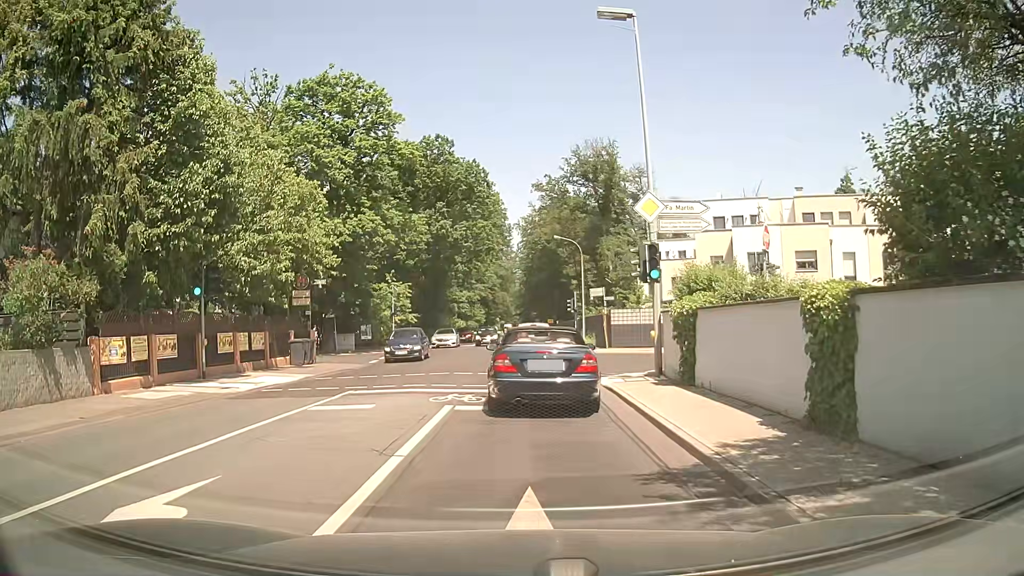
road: secondary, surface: asphalt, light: Day
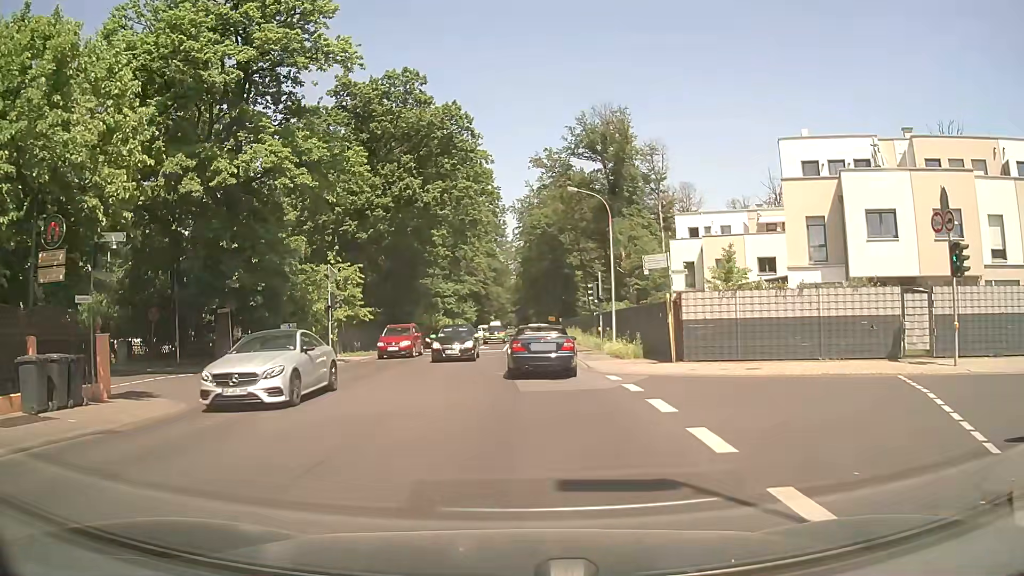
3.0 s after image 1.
(0.0, +17.0) m; +1°
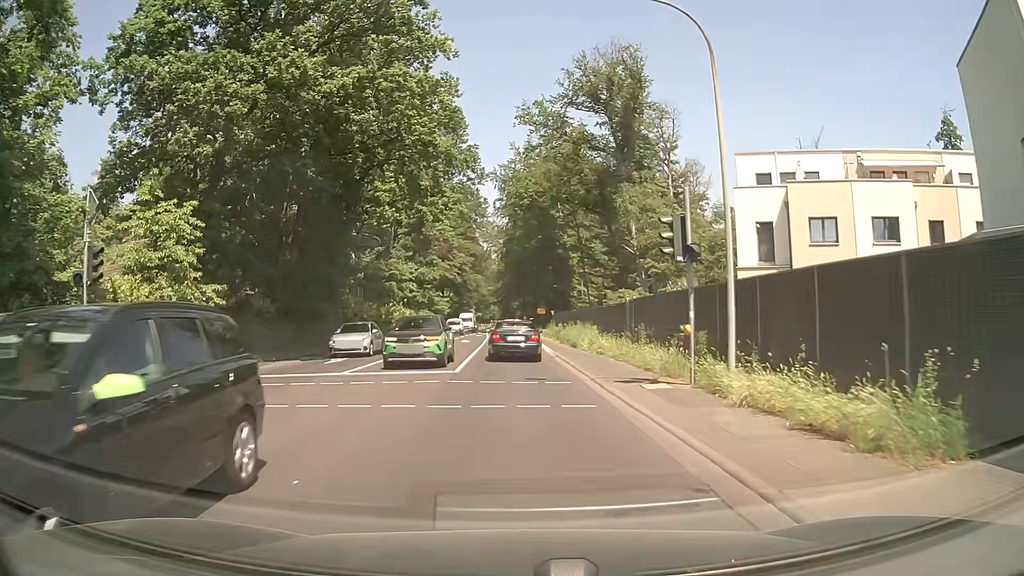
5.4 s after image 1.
(+0.3, +20.1) m; +1°
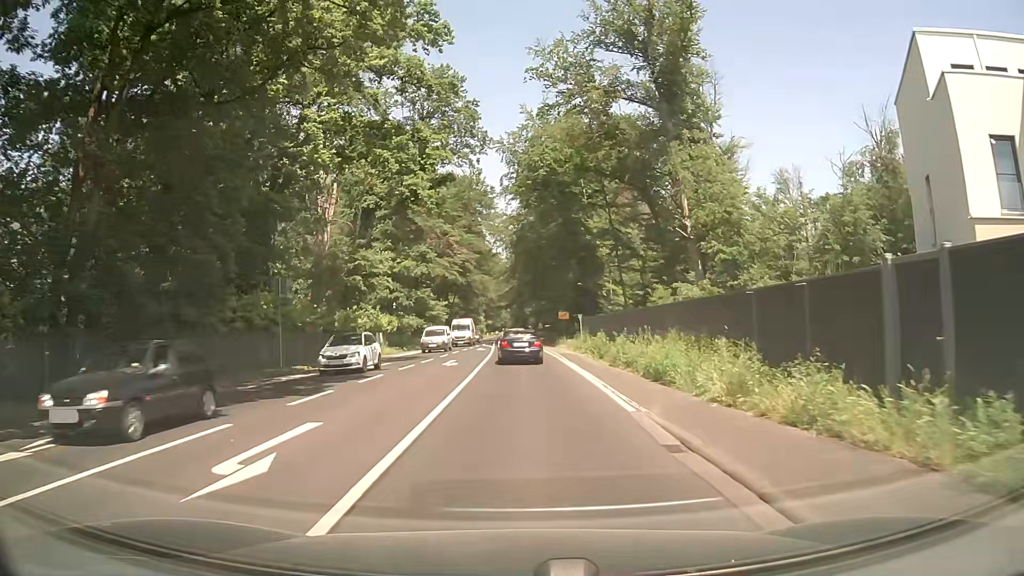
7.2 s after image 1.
(-0.2, +18.5) m; -1°
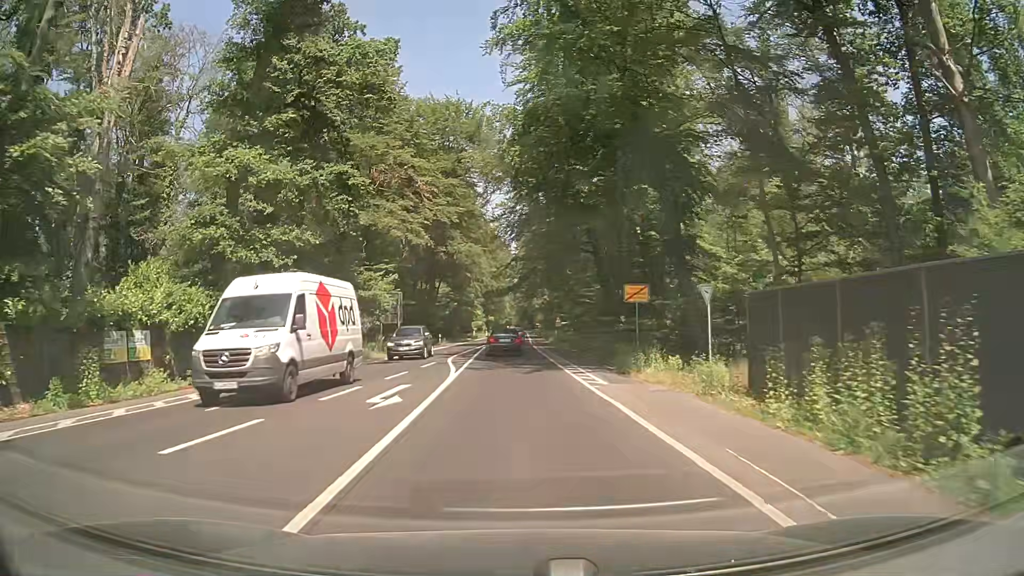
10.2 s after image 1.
(-0.2, +36.2) m; -1°
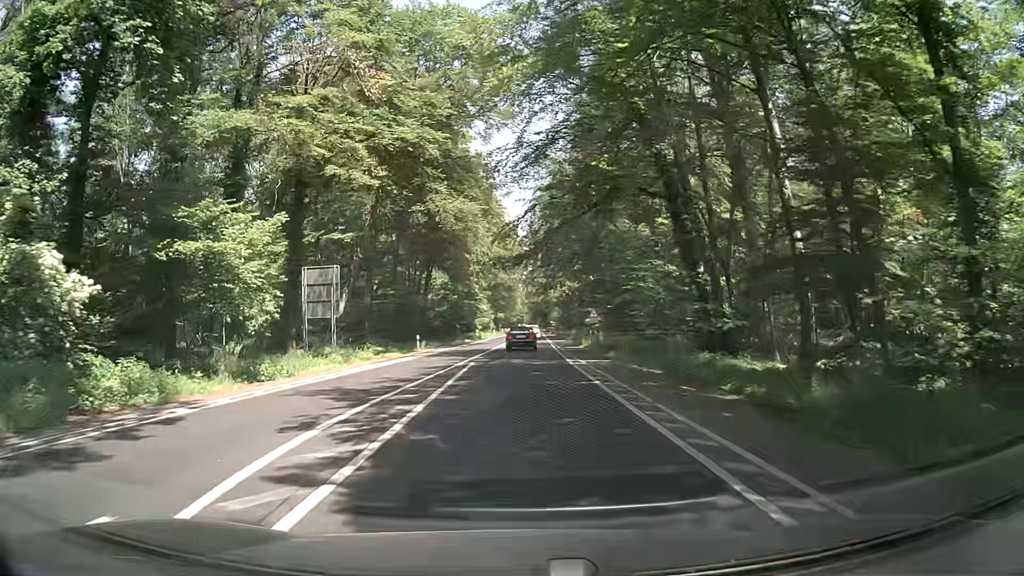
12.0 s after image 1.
(-0.3, +23.6) m; -1°
